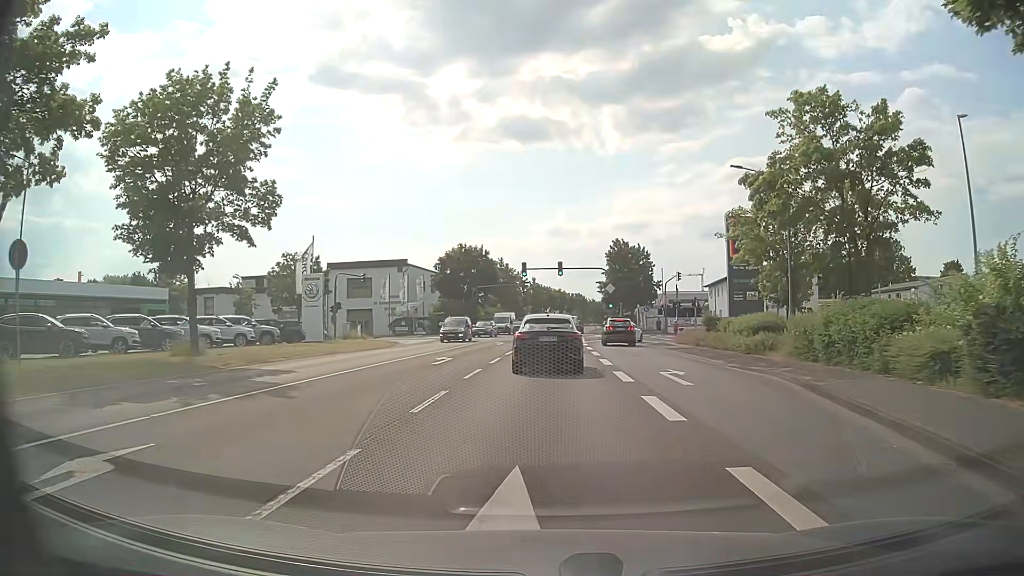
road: primary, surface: asphalt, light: Day
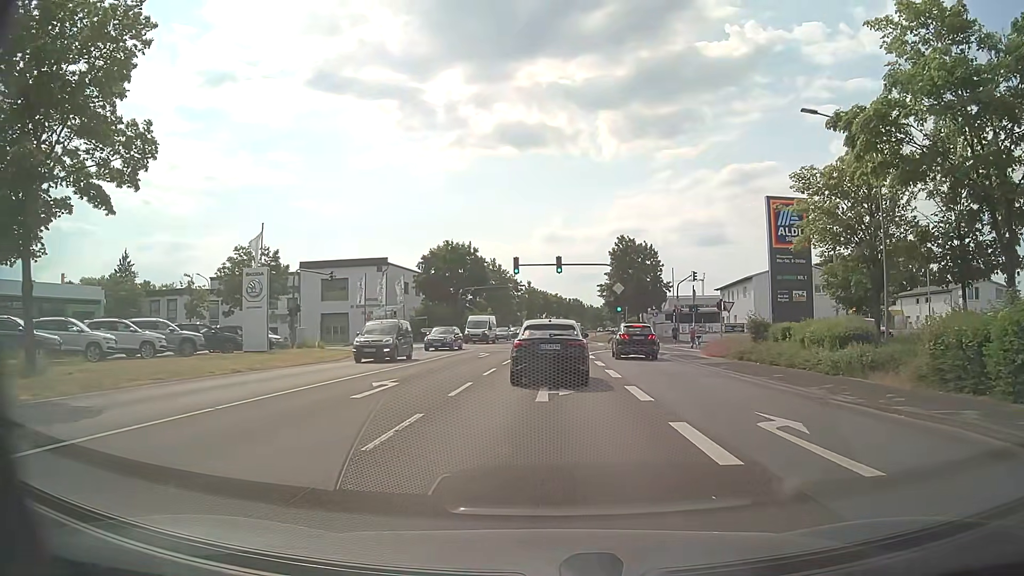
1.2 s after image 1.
(0.0, +8.7) m; -1°
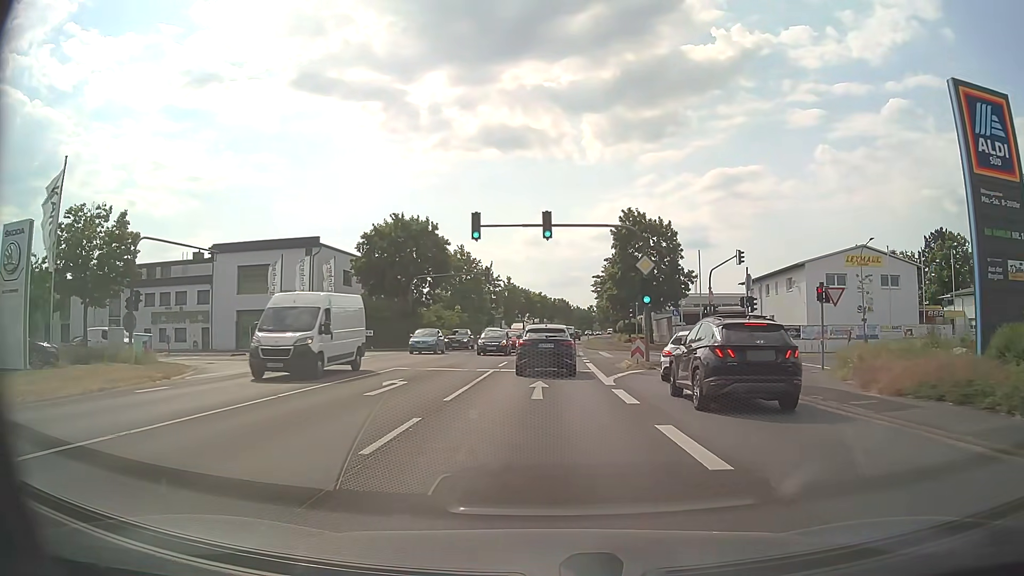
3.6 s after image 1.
(+0.7, +18.9) m; +2°
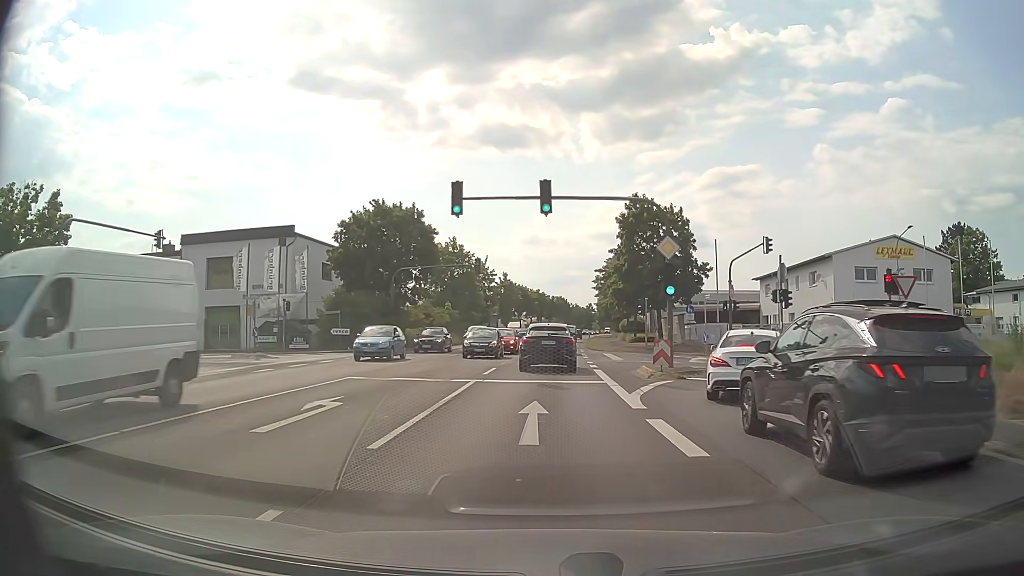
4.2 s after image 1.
(0.0, +5.8) m; 0°
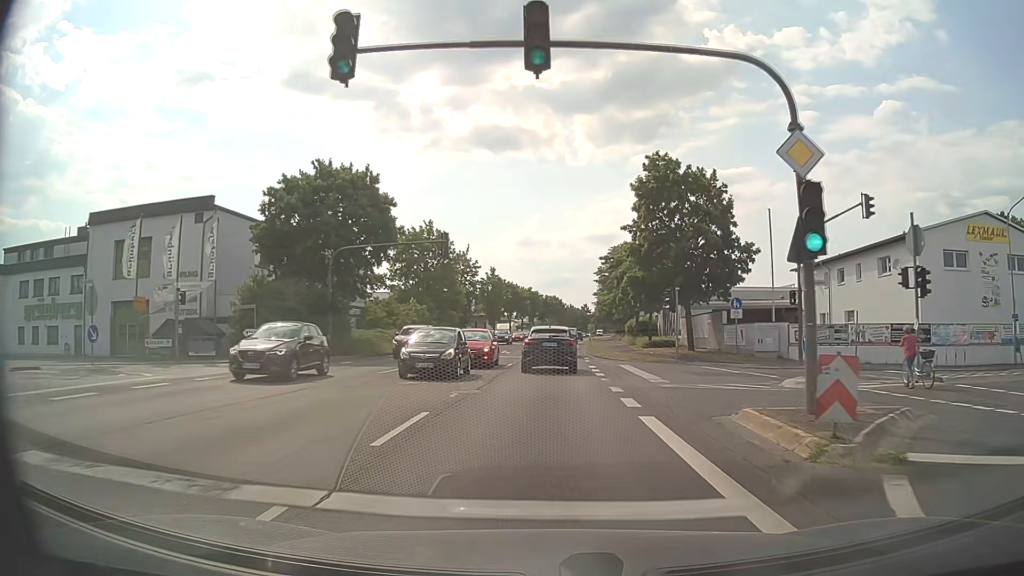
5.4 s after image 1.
(+0.1, +12.9) m; +1°
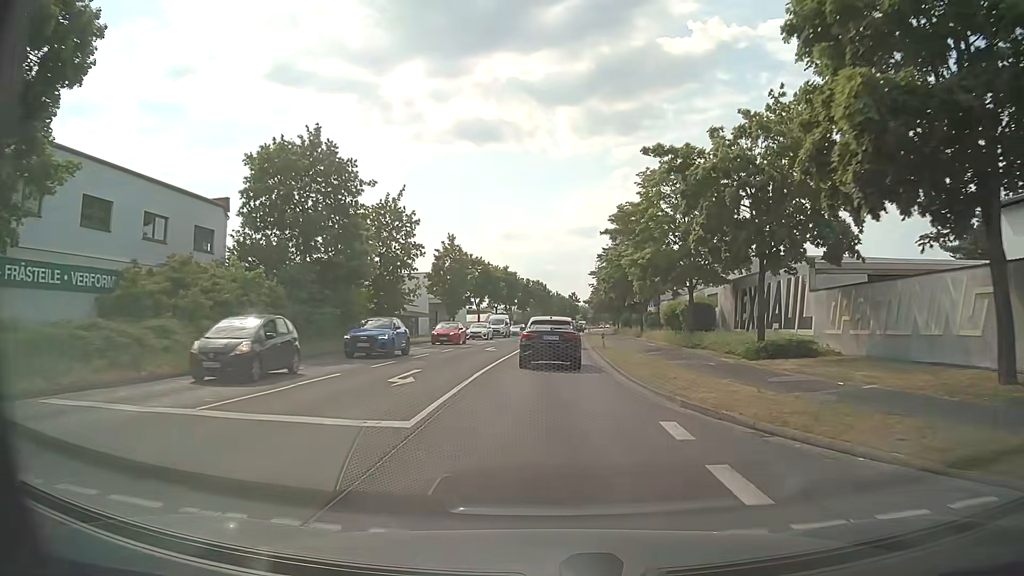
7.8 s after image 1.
(+0.4, +29.0) m; +1°
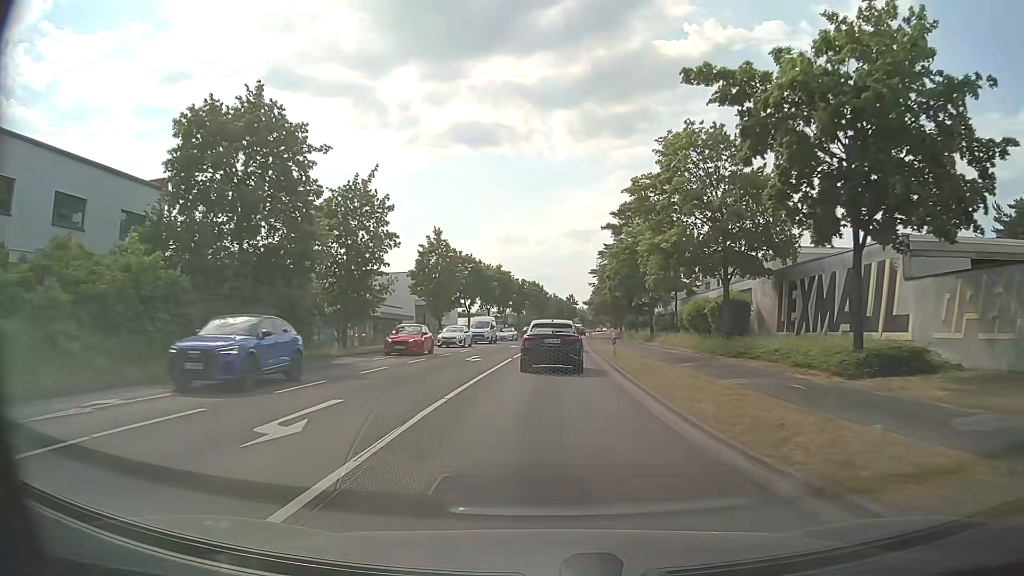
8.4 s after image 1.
(0.0, +7.3) m; 0°
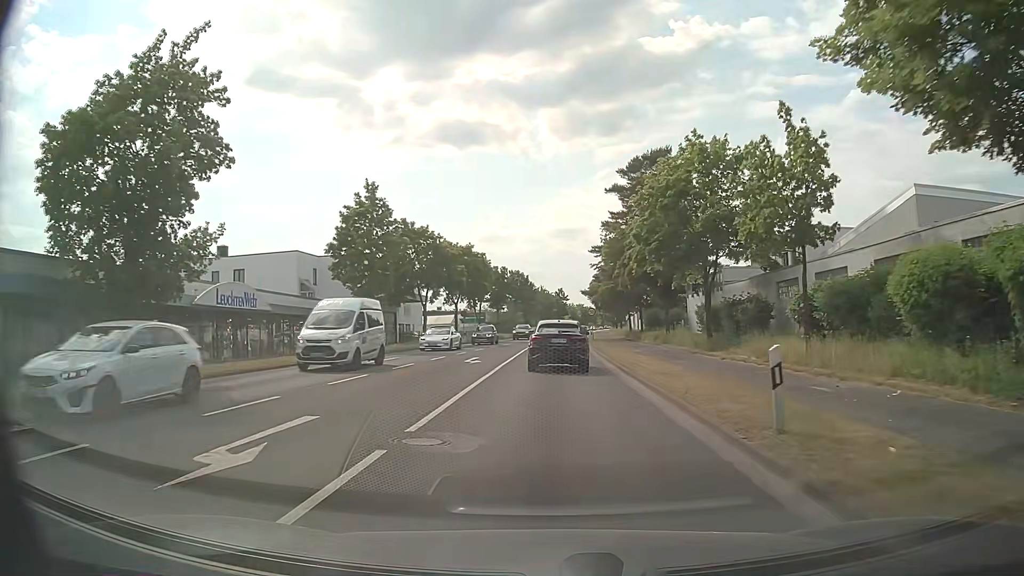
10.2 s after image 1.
(+0.1, +21.4) m; +2°
